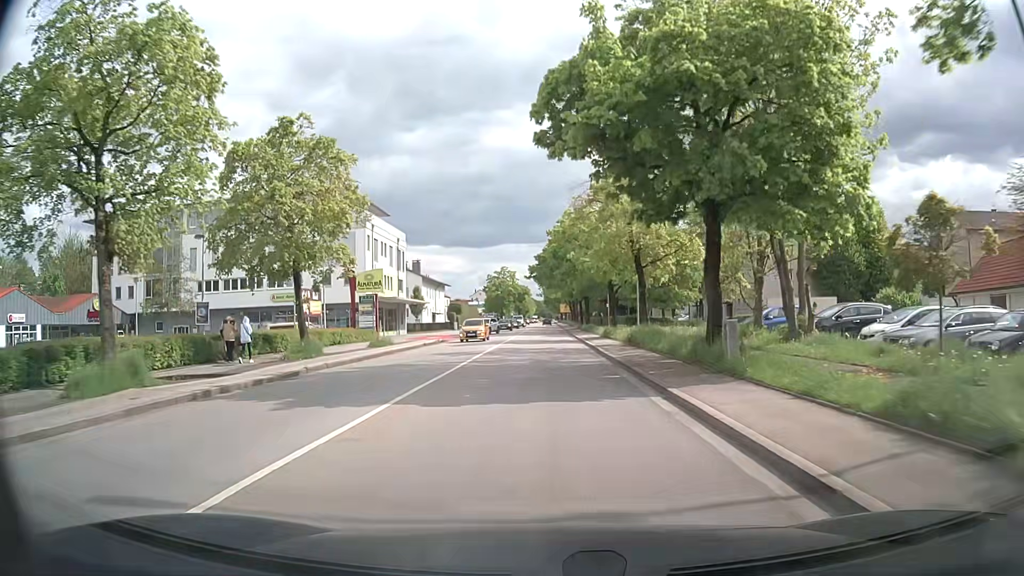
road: secondary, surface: asphalt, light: Day
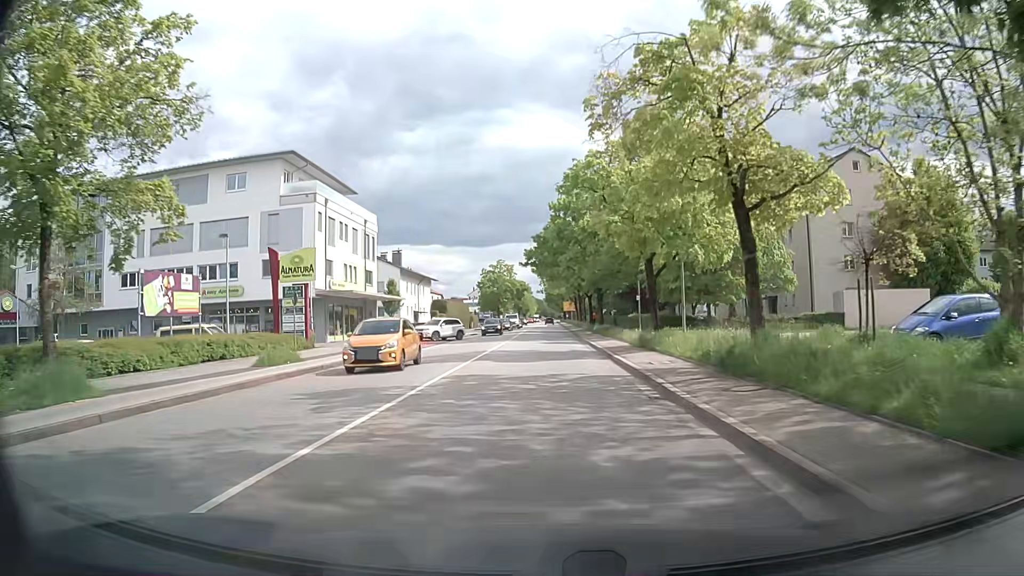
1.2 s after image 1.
(0.0, +15.1) m; 0°
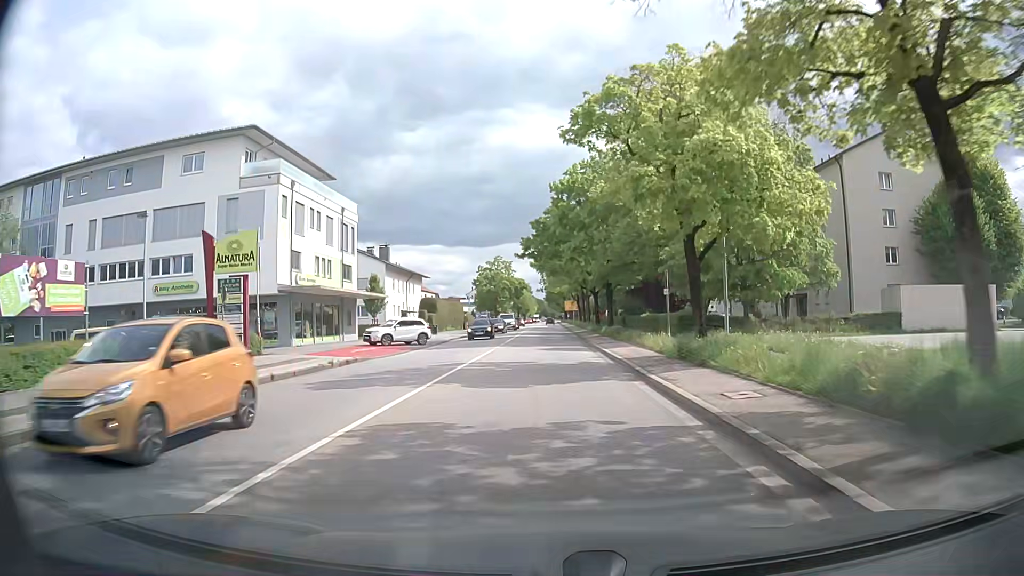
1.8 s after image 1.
(0.0, +7.5) m; 0°
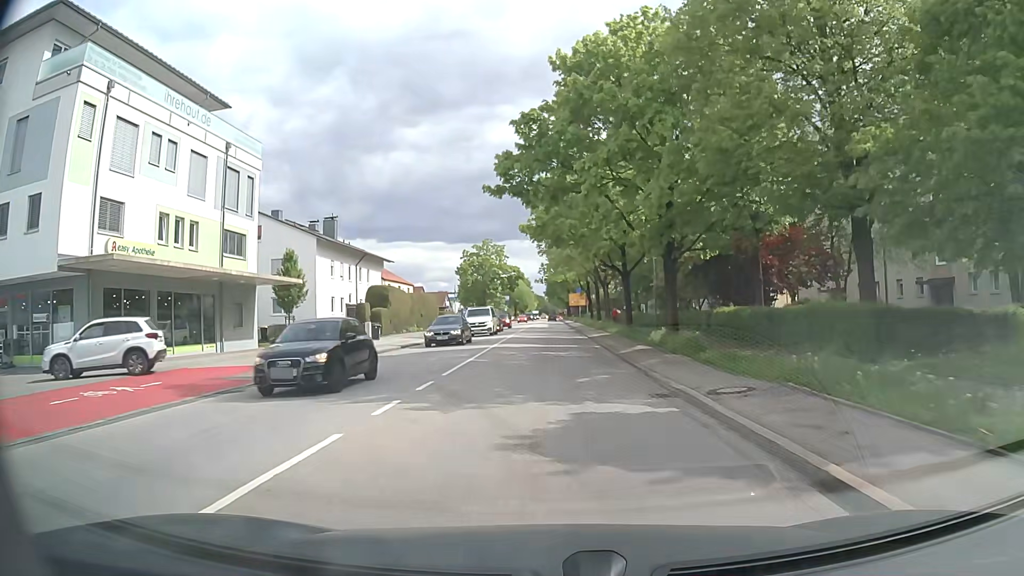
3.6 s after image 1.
(+0.2, +22.2) m; +1°
